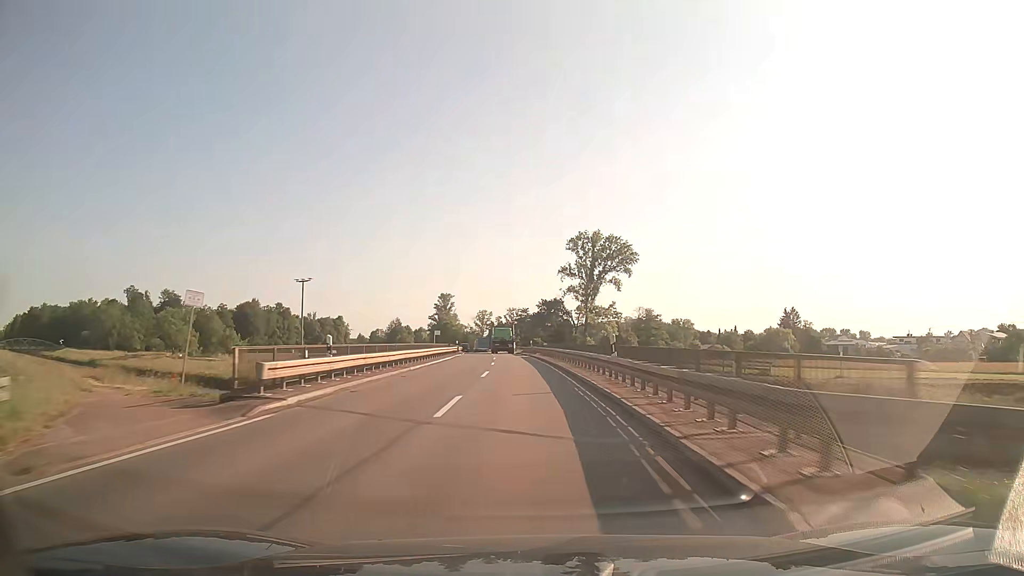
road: secondary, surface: asphalt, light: Day
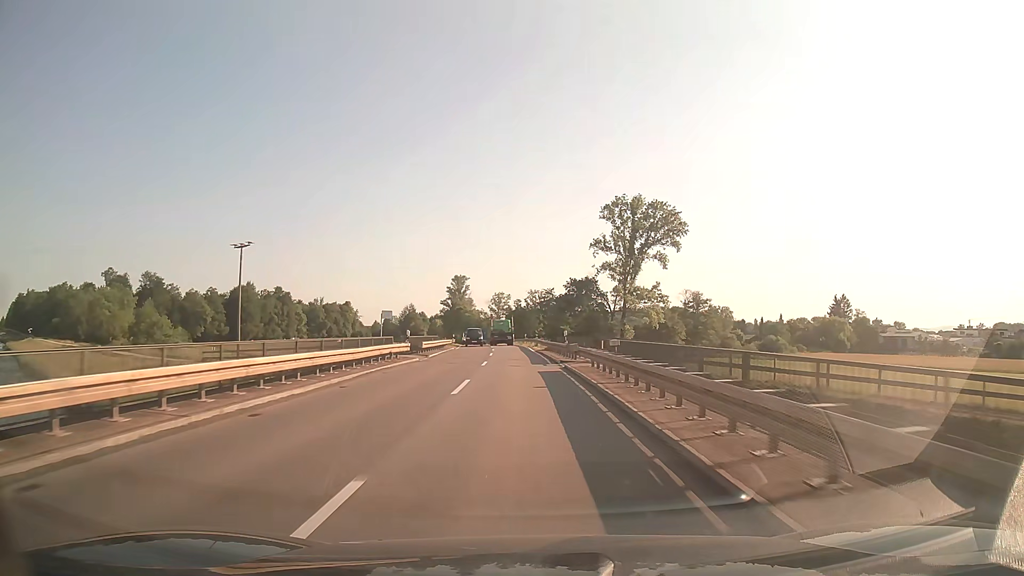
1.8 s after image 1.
(-0.7, +33.2) m; -2°
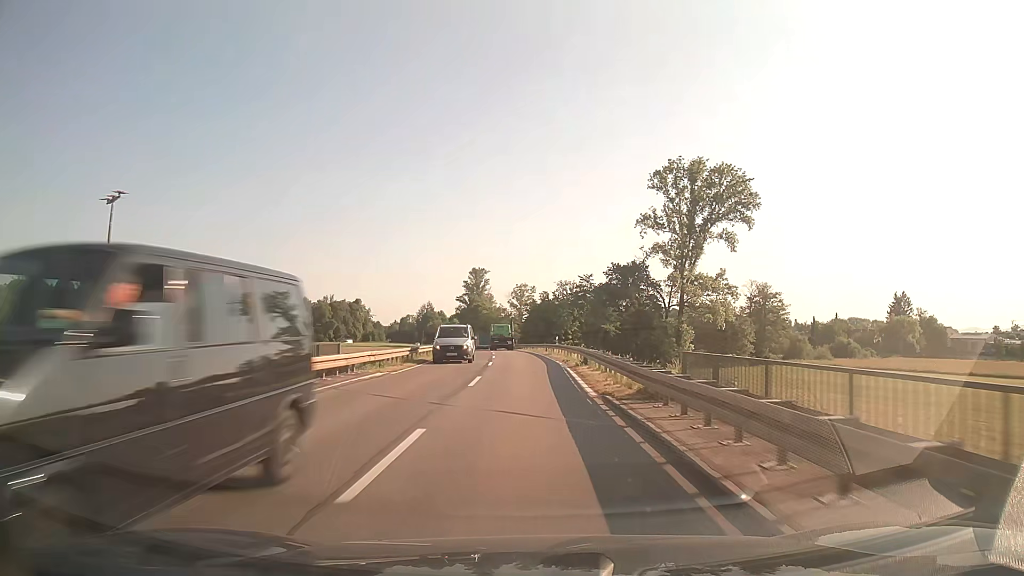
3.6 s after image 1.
(-0.7, +32.9) m; -2°
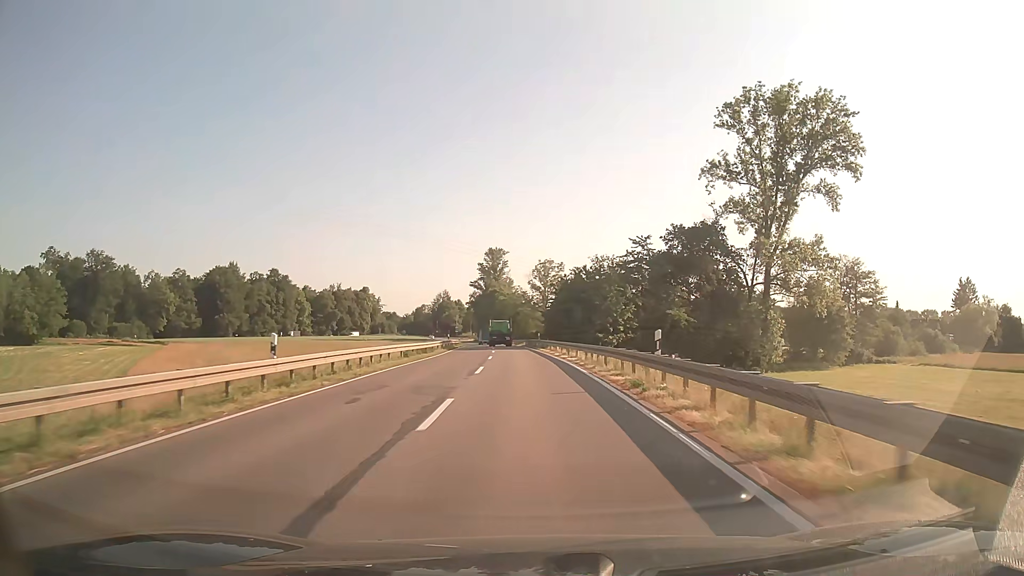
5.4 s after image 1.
(-0.6, +32.3) m; -2°
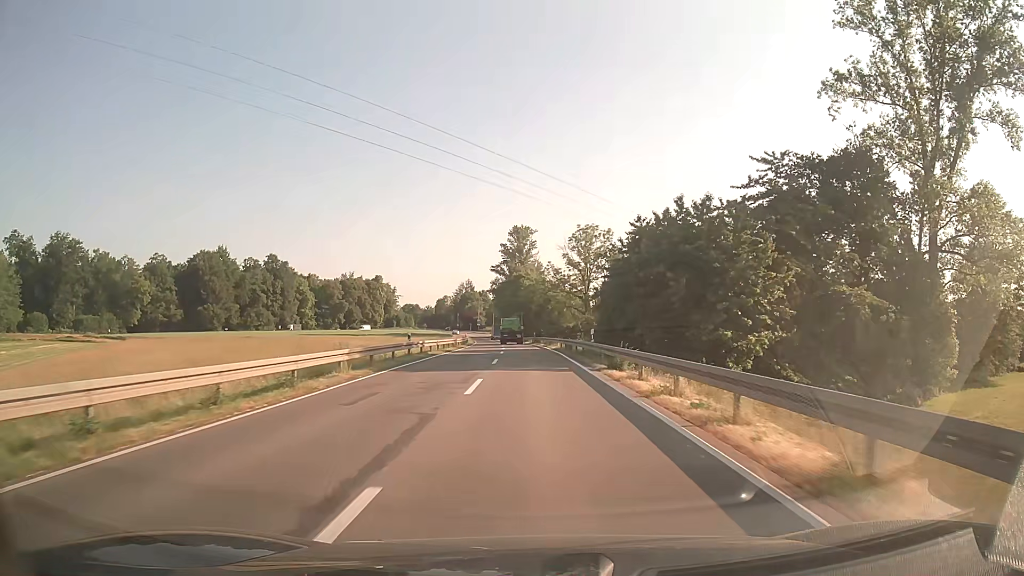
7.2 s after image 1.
(-0.8, +31.6) m; -3°
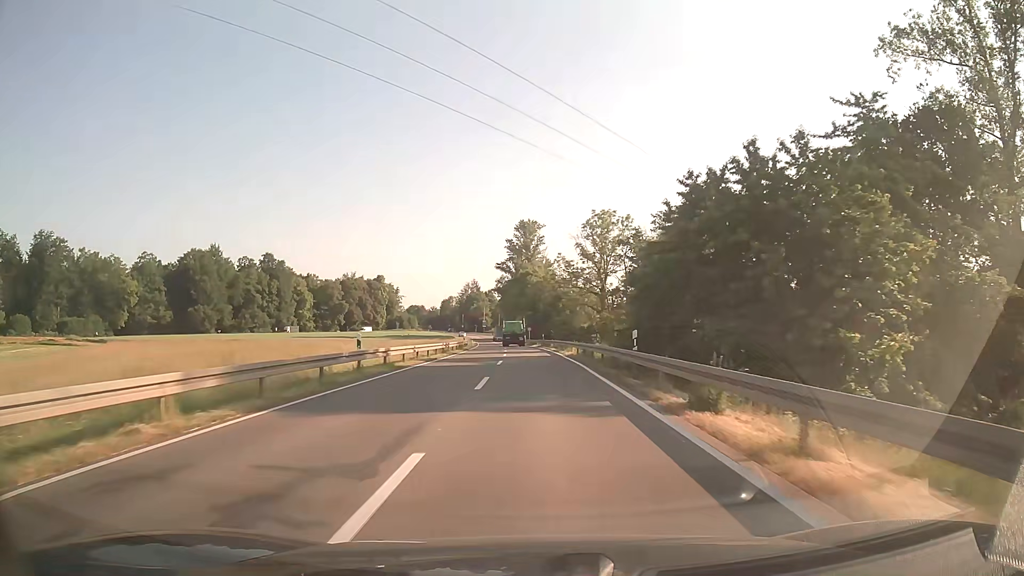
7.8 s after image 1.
(-0.1, +10.4) m; -1°
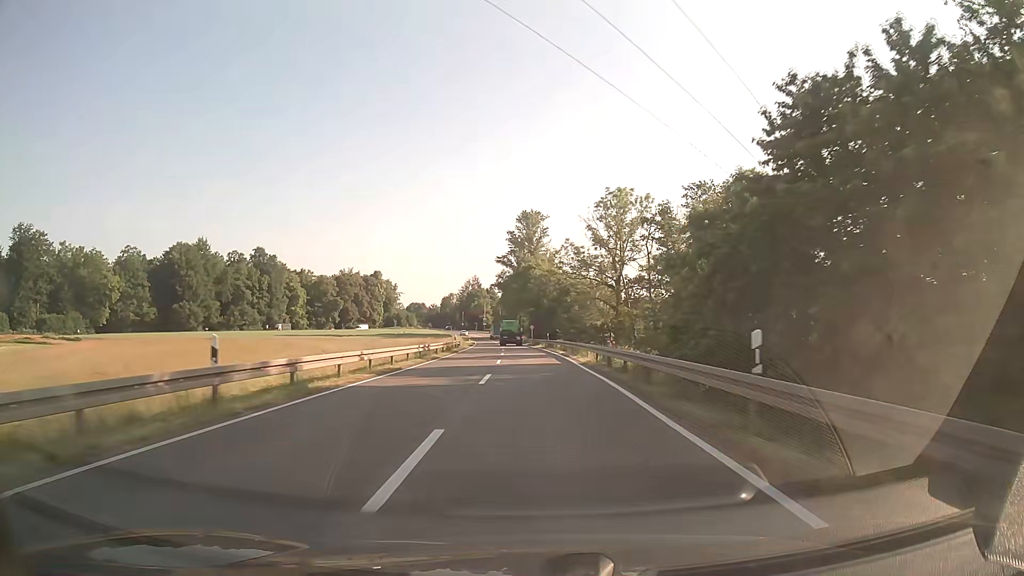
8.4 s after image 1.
(0.0, +10.2) m; 0°
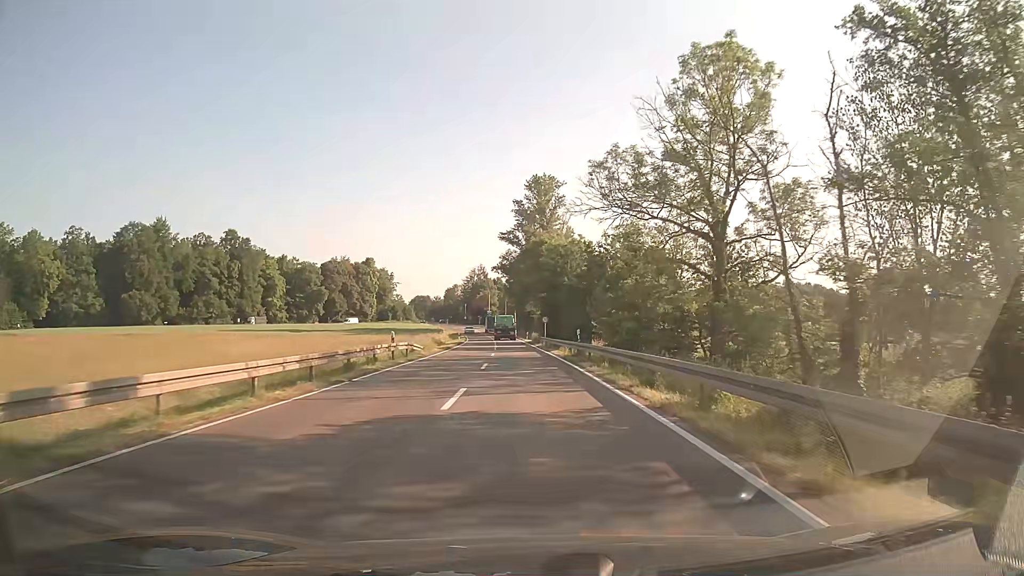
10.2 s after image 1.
(-0.2, +29.7) m; -1°
(0, +10) (0, +20) (-1, +30) (-1, +40) (-1, +50) (-2, +60) (-3, +70) (-3, +80) (-4, +90) (-5, +100) m
